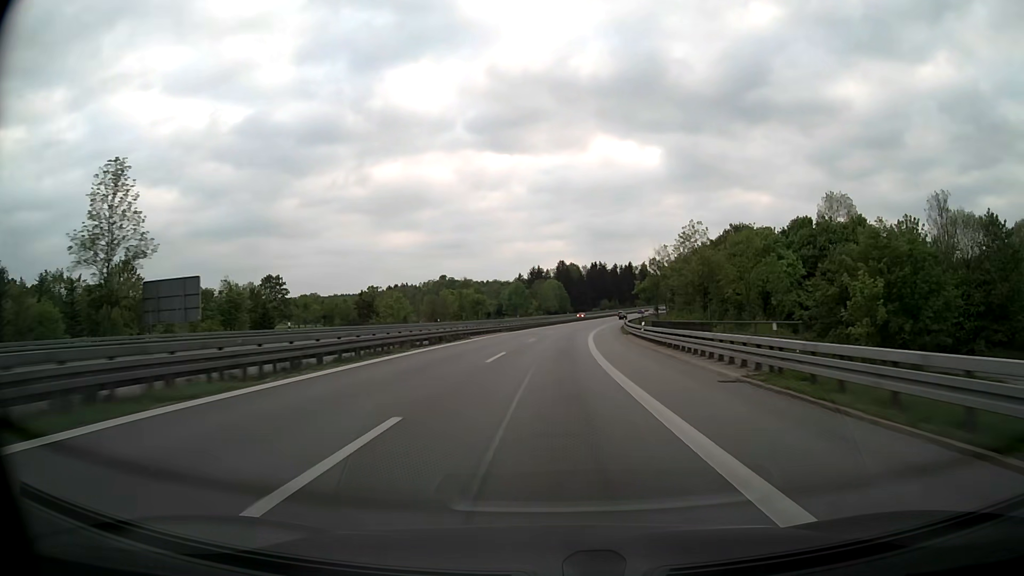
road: motorway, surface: asphalt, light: Day
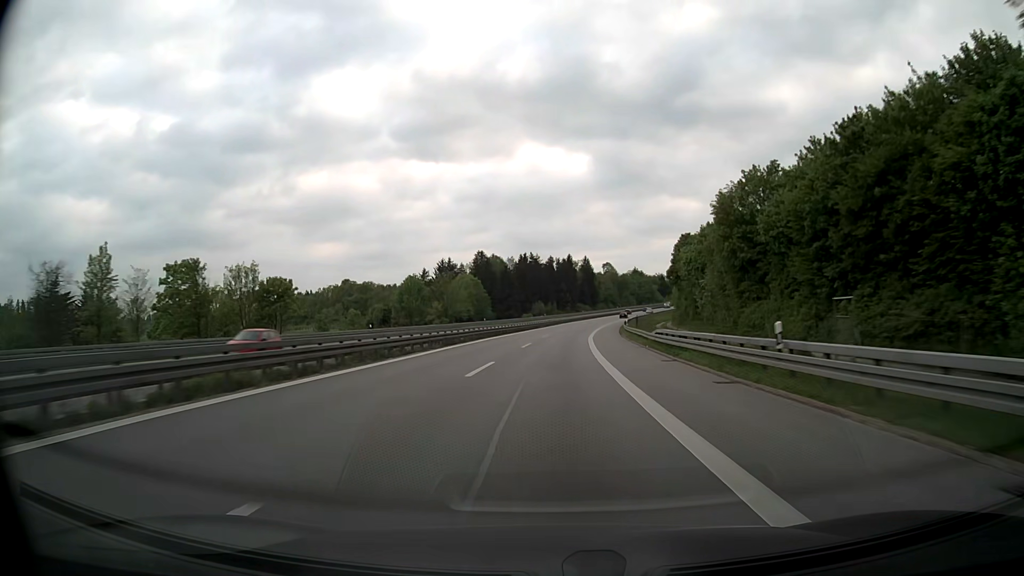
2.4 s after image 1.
(+4.3, +76.1) m; +7°
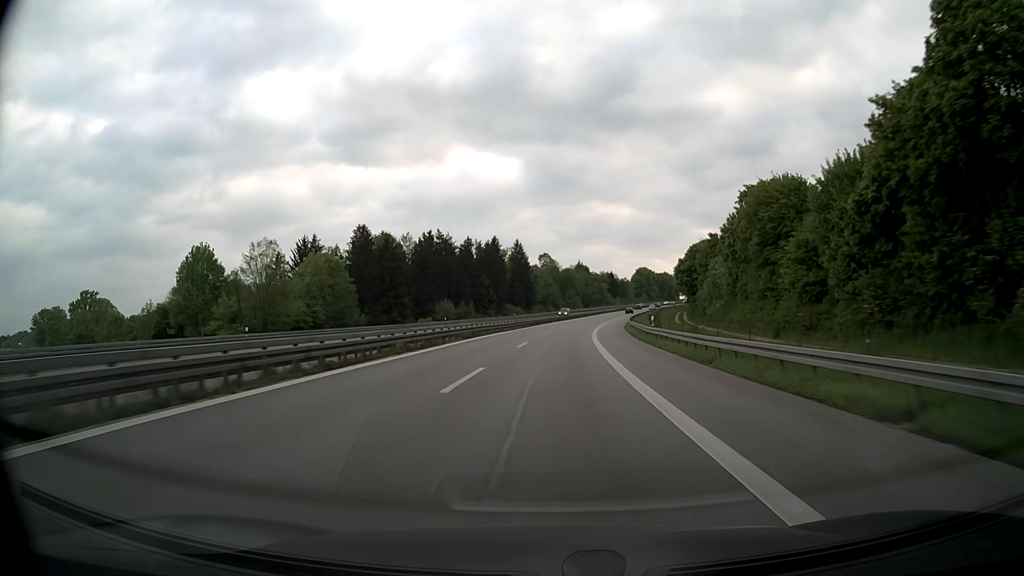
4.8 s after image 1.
(+3.6, +75.8) m; +6°
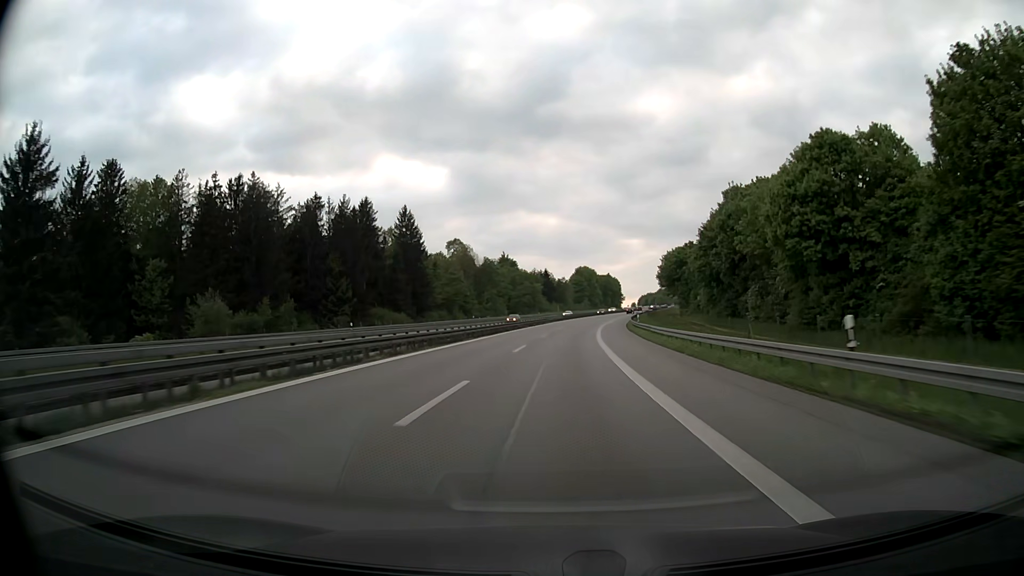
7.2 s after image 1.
(+4.2, +75.6) m; +6°
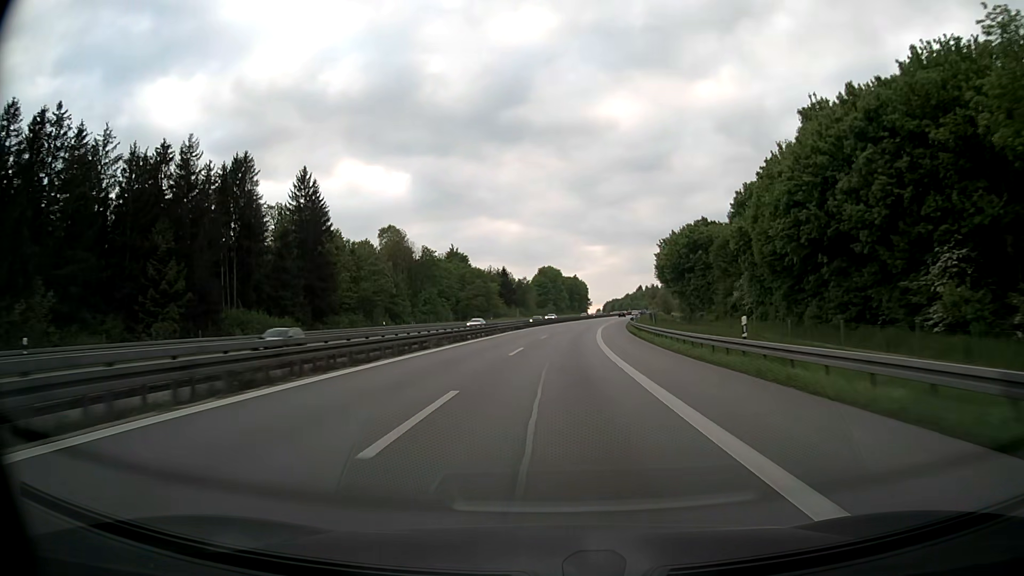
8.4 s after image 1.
(+1.1, +37.8) m; +3°
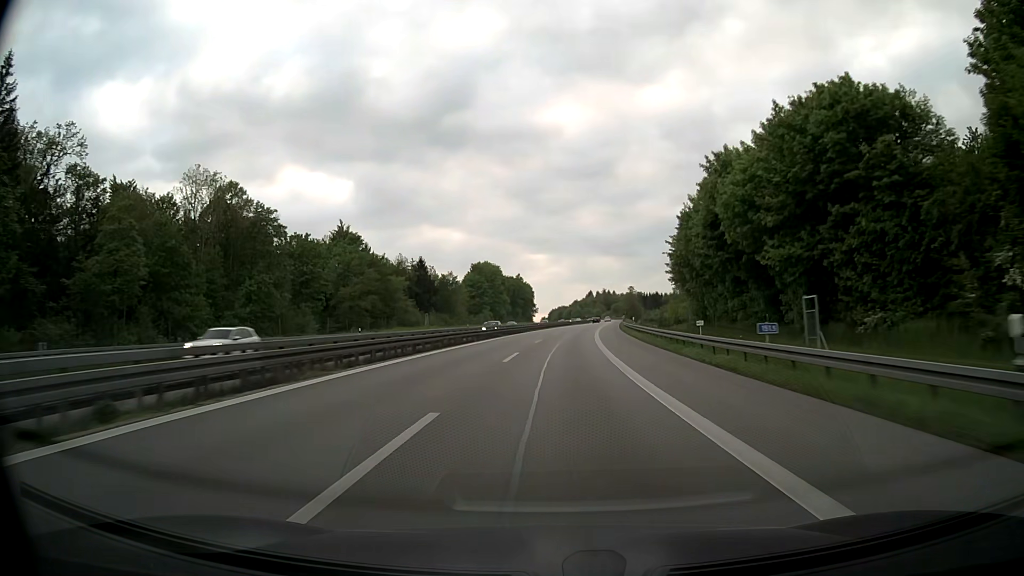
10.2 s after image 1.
(+2.7, +56.7) m; +5°
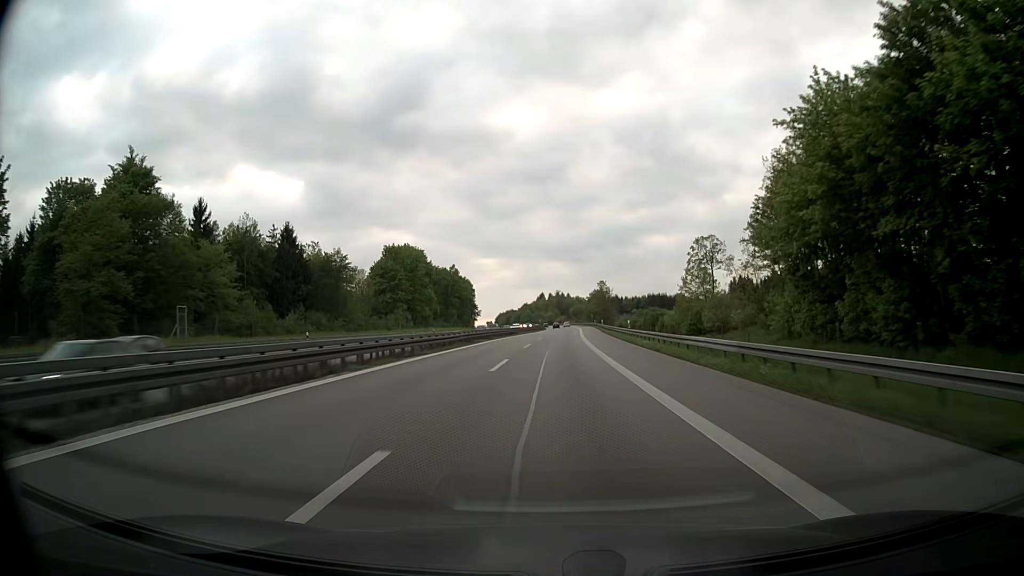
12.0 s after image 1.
(+2.1, +56.7) m; +4°
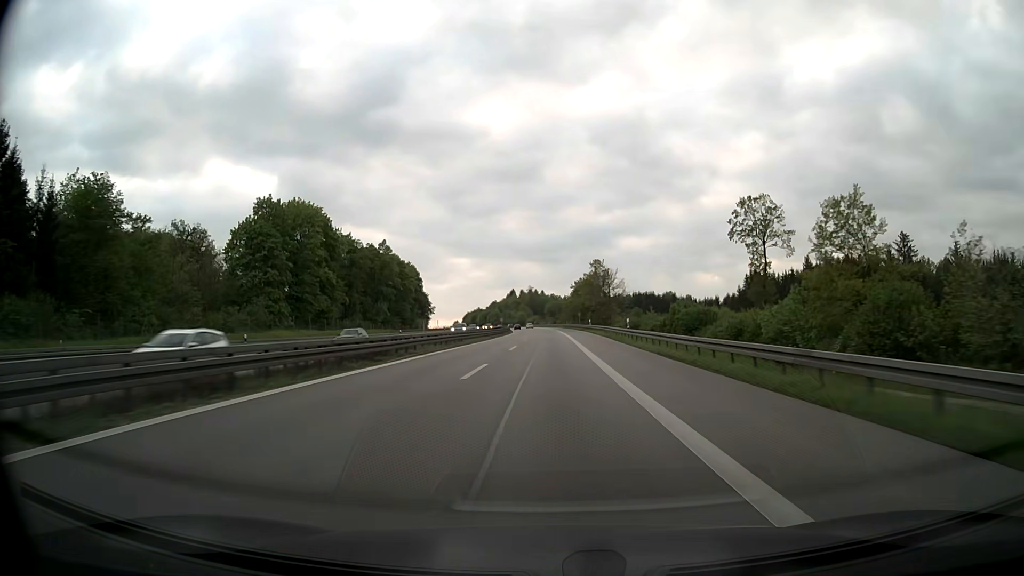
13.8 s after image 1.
(+1.8, +56.8) m; +3°
(0, +10) (0, +20) (0, +30) (0, +40) (0, +50) (0, +60) (0, +70) (0, +80) (0, +90) (0, +100) m
